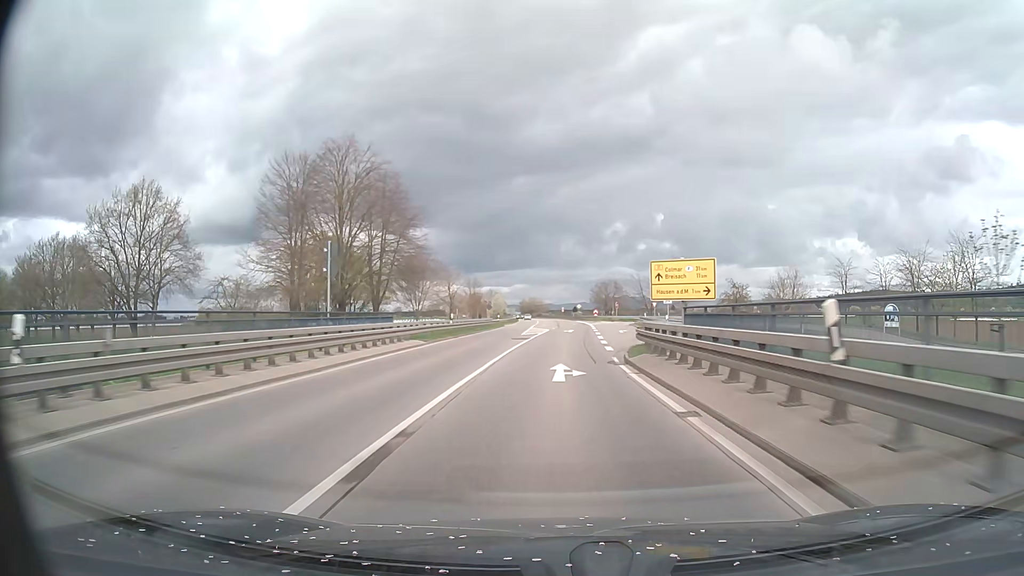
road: primary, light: Day
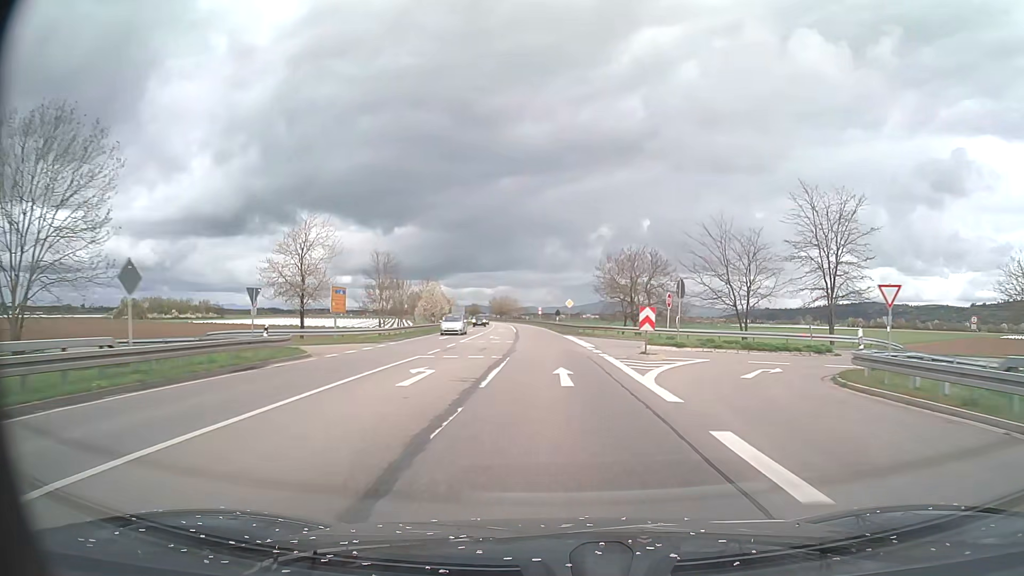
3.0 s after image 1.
(+1.8, +62.7) m; +2°
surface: asphalt
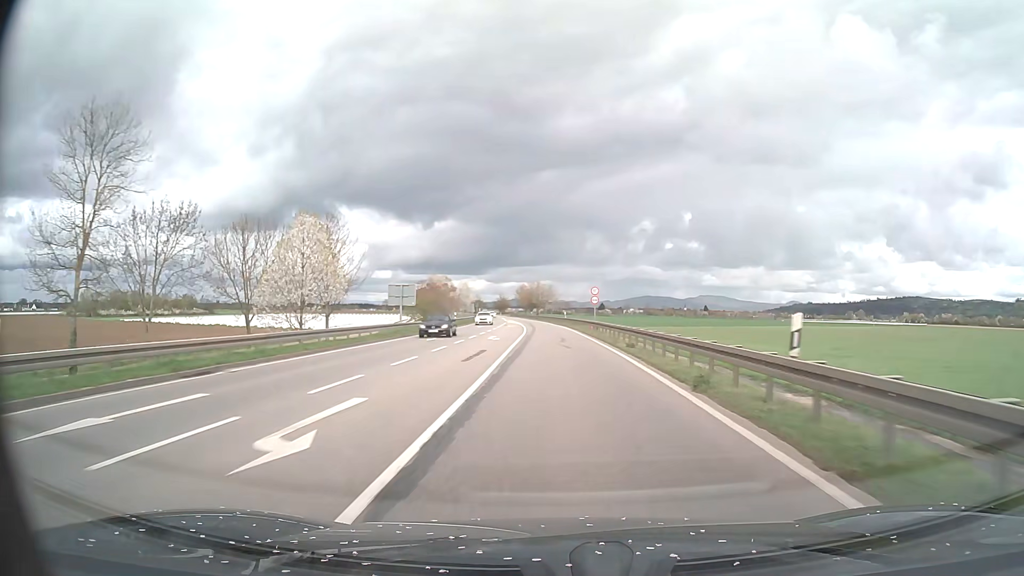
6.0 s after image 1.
(-2.1, +62.6) m; -3°
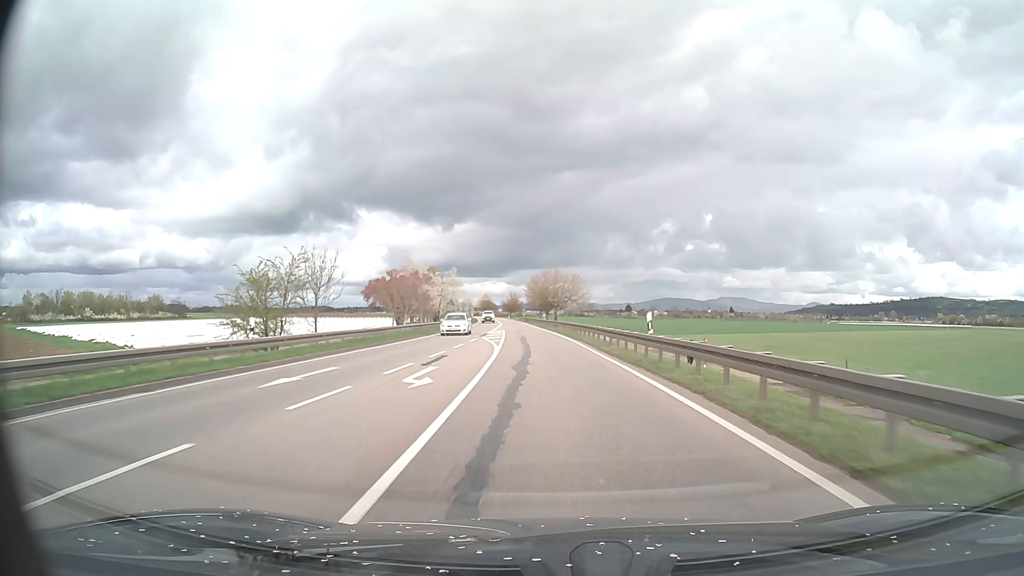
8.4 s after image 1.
(-0.8, +50.2) m; -2°
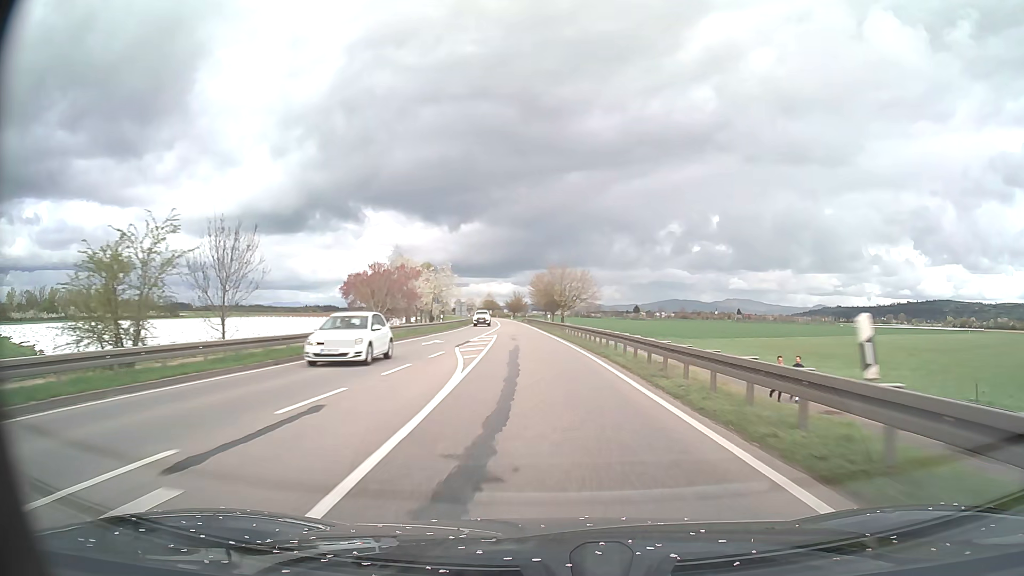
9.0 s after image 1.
(-0.1, +12.5) m; 0°
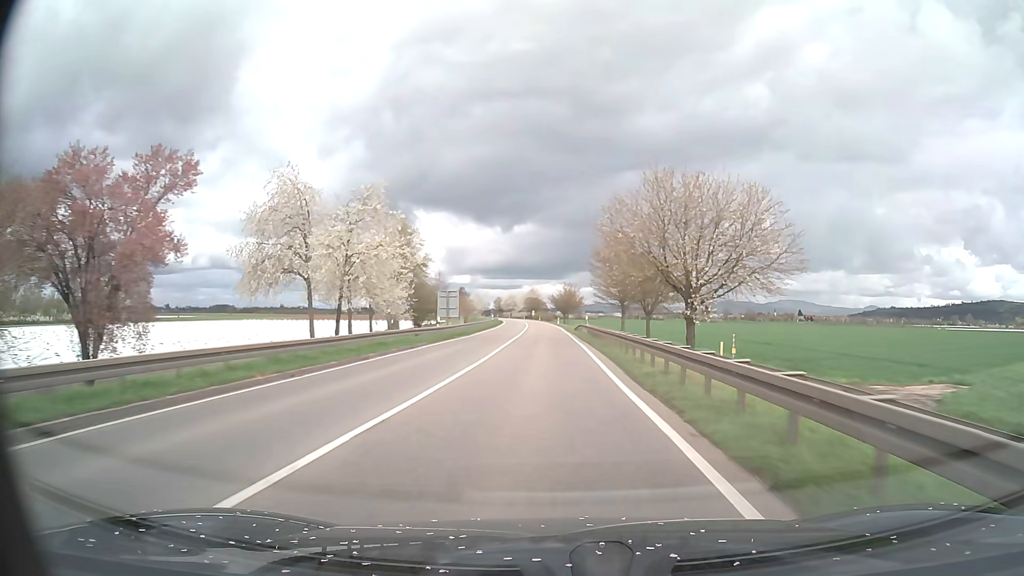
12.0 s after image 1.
(-2.9, +62.6) m; -5°
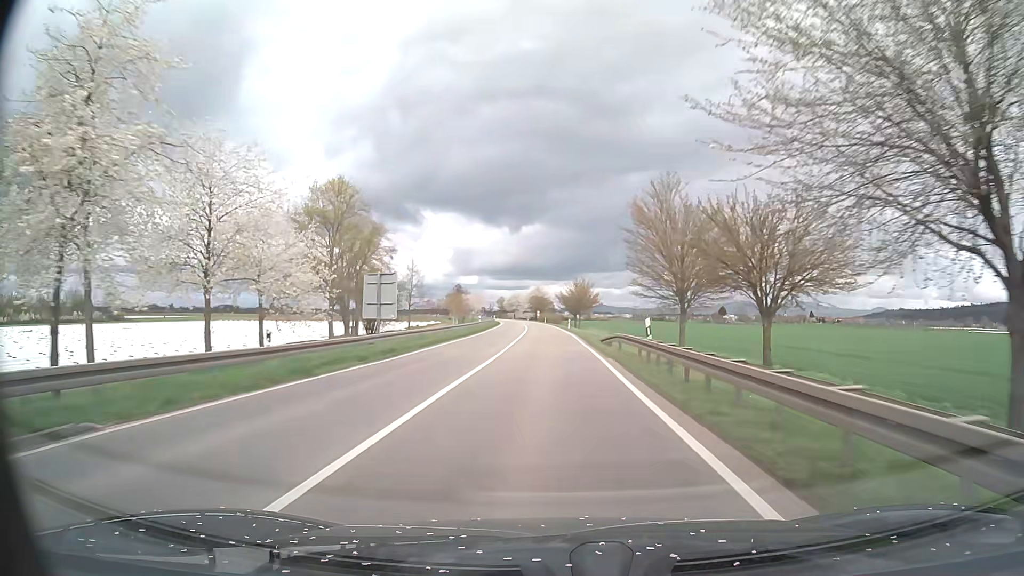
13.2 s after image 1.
(-0.2, +25.1) m; -1°
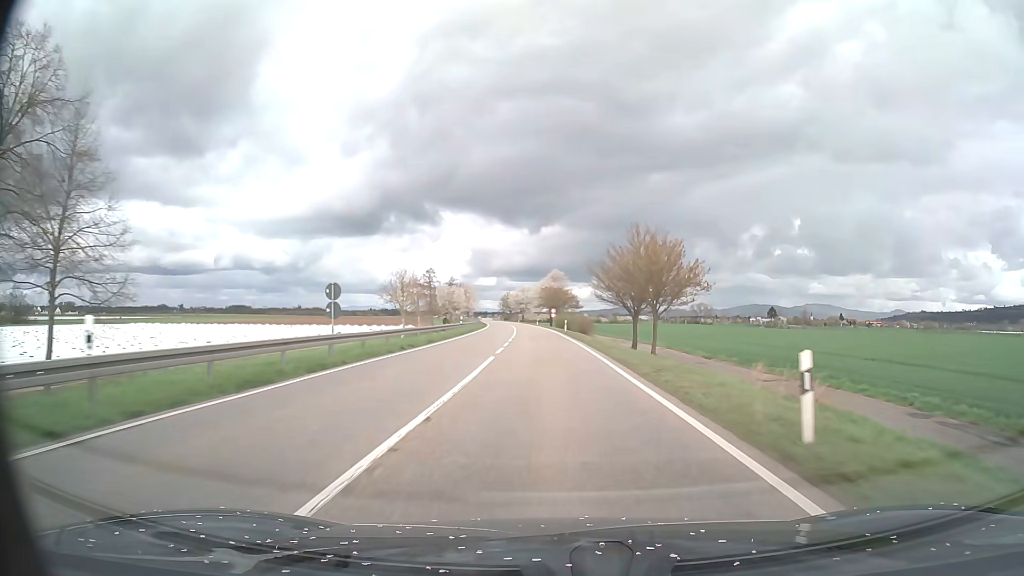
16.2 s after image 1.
(-0.7, +62.8) m; -1°
(0, +10) (0, +20) (0, +30) (-1, +40) (-1, +50) (-1, +60) (-2, +70) (-3, +80) (-3, +90) (-4, +100) m
